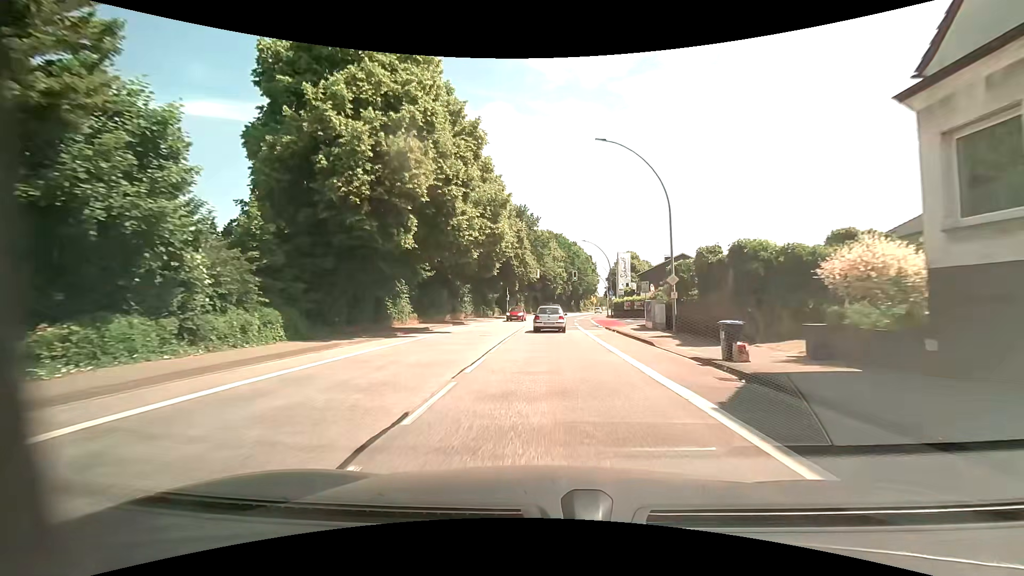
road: primary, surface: asphalt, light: Day
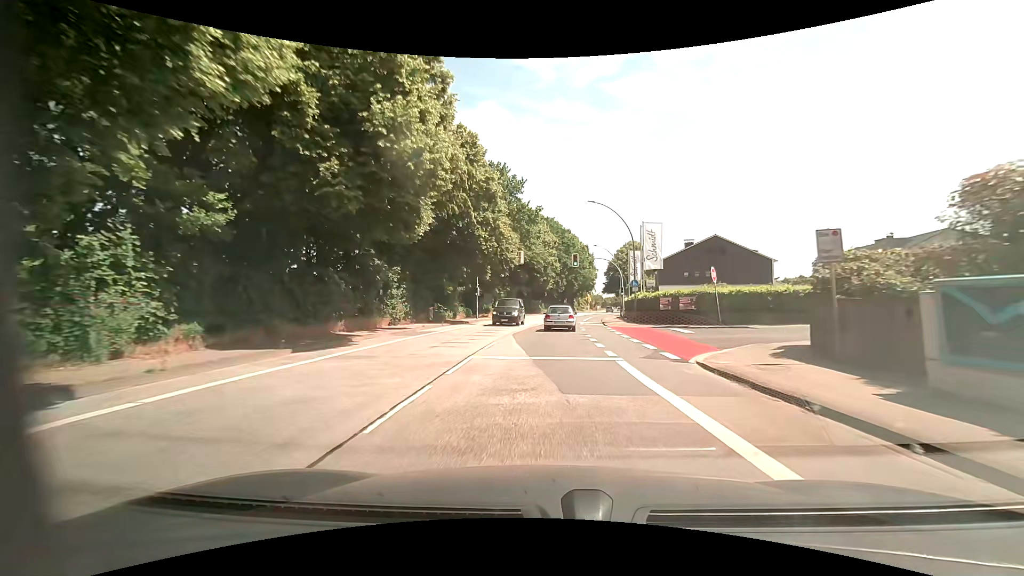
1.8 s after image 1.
(+0.2, +23.0) m; +1°
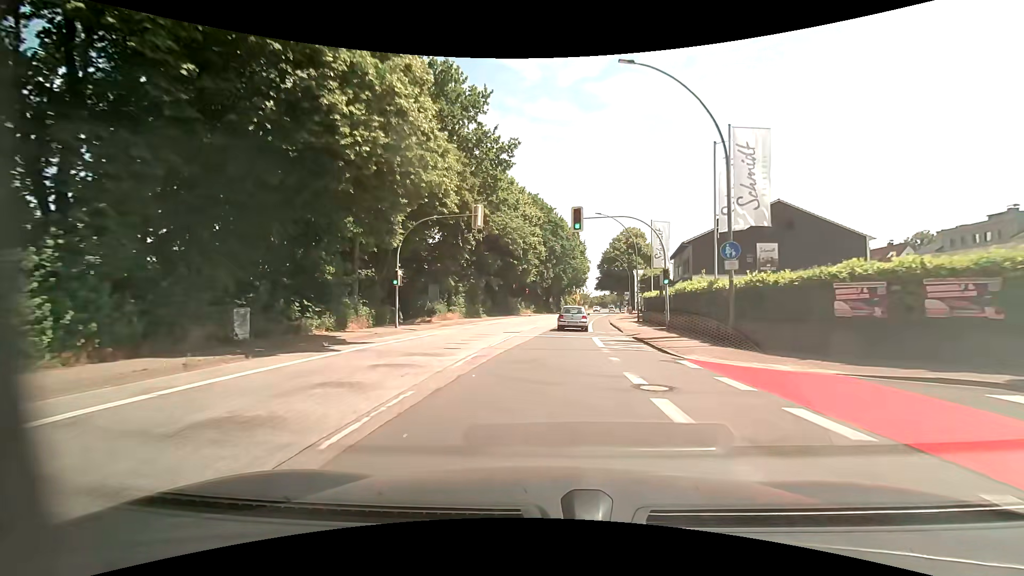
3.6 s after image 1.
(+0.4, +23.2) m; +2°
(0, +10) (0, +20) (+1, +30) (+2, +40) (+3, +50) (+4, +60) (+6, +70) (+7, +80) (+9, +89) (+11, +99) m
